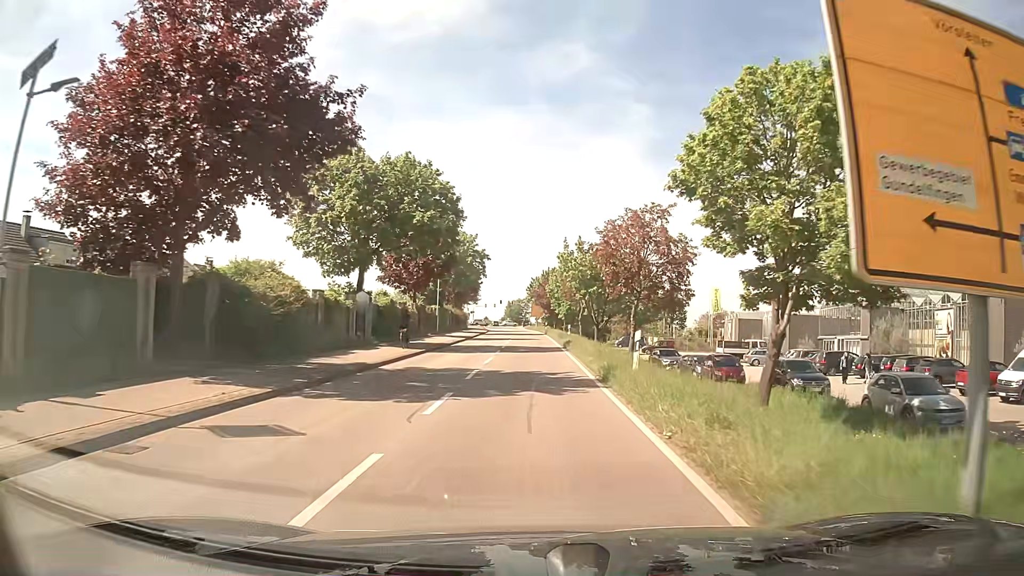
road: tertiary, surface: asphalt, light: Day
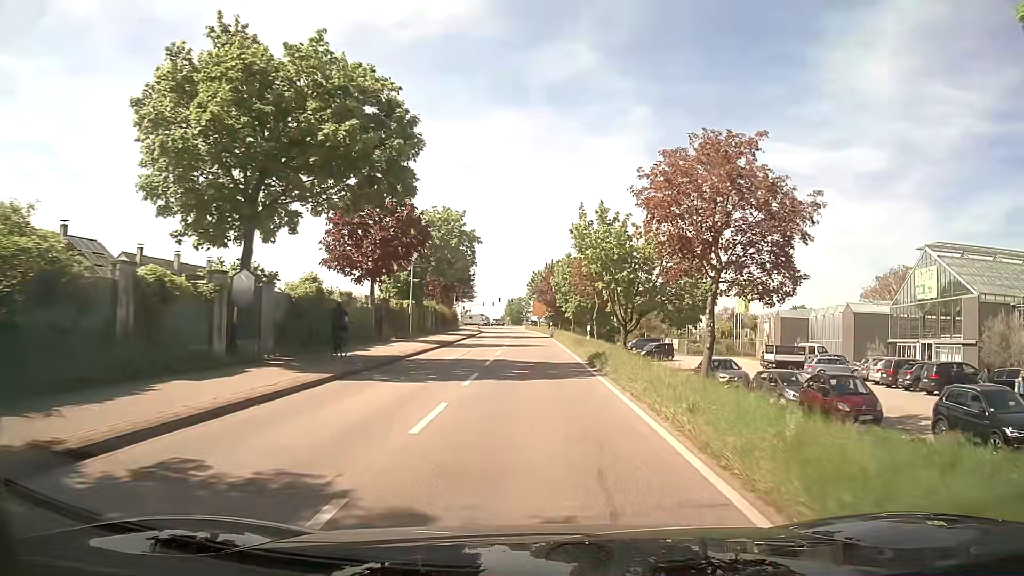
(-0.1, +13.8) m; -1°
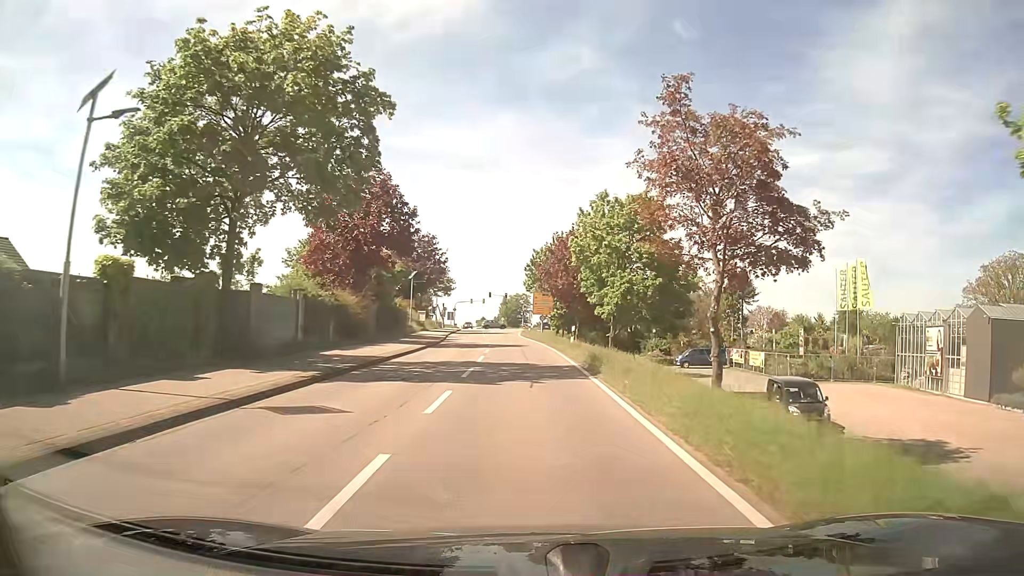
(+0.4, +34.4) m; 0°
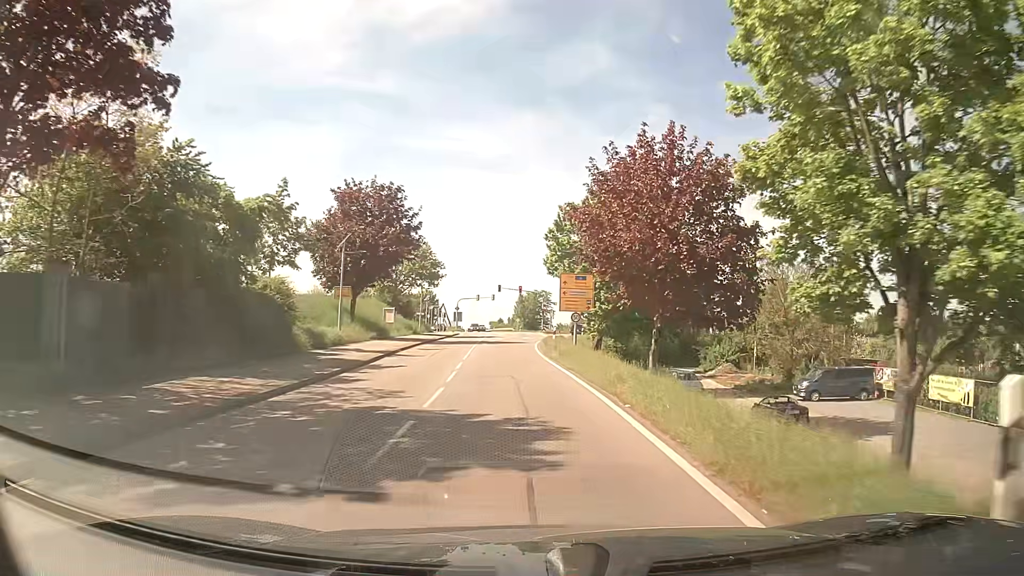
(-0.2, +27.8) m; -1°
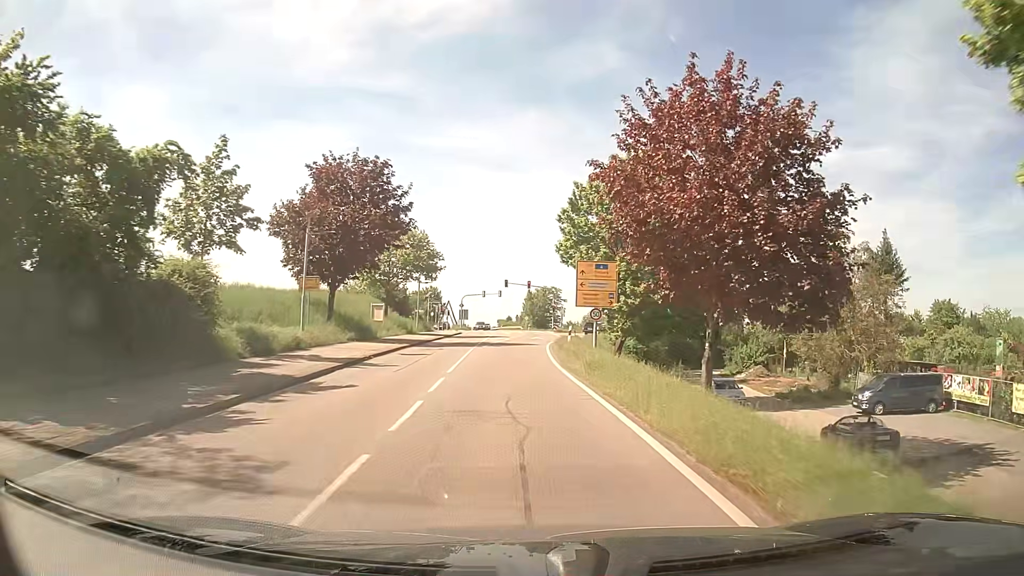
(0.0, +7.0) m; -1°
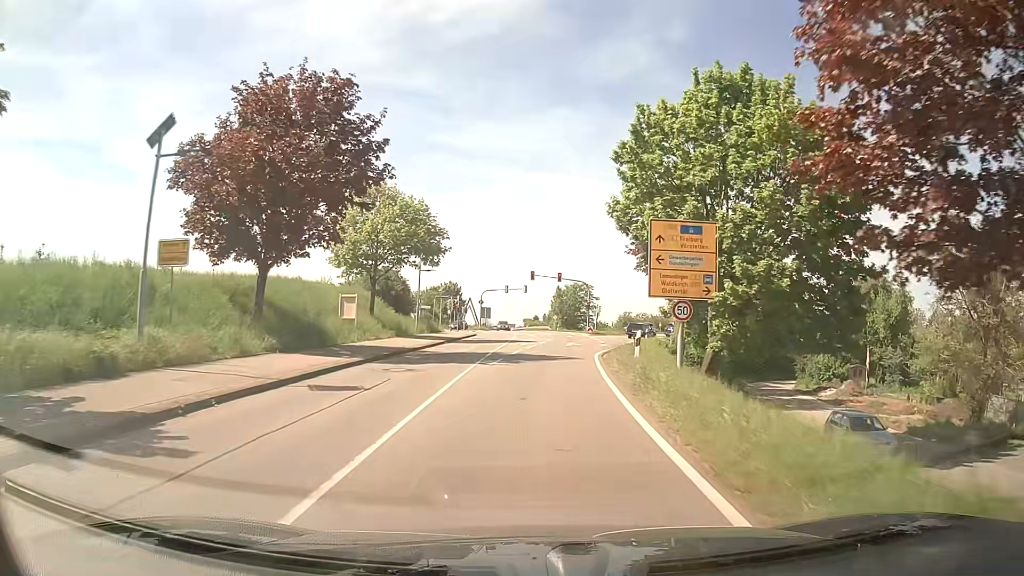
(-0.2, +13.8) m; -2°
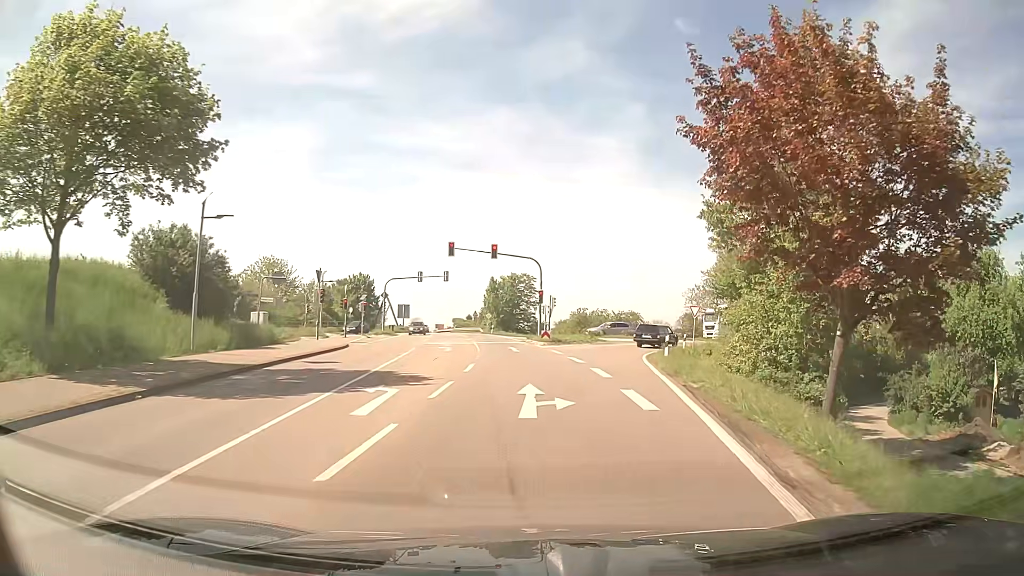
(+1.0, +26.2) m; +6°
(0, +10) (0, +20) (-1, +30) (-2, +40) (-3, +50) (-5, +60) (-6, +70) (-8, +79) (-10, +89) (-13, +99) m
